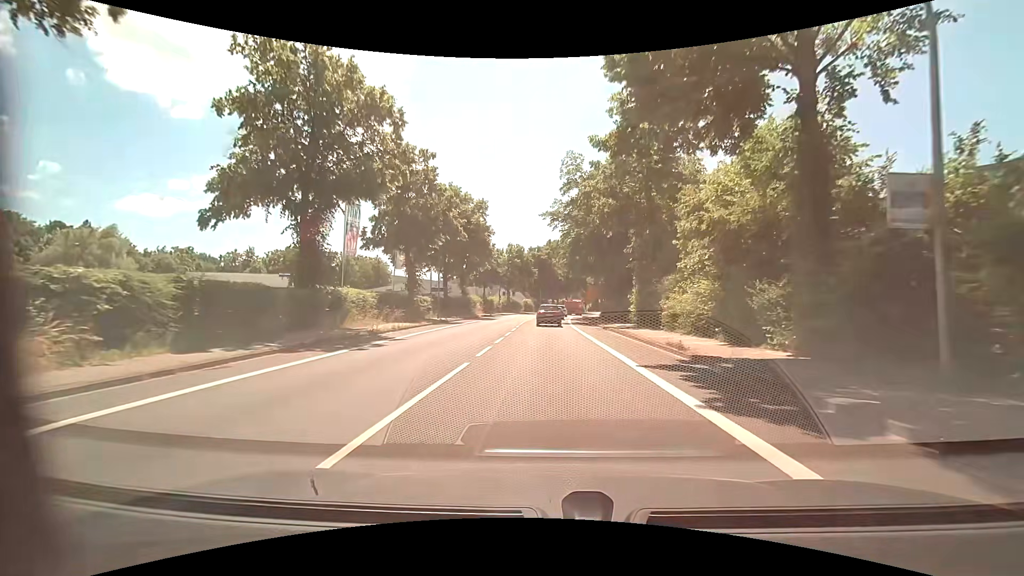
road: primary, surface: asphalt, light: Day
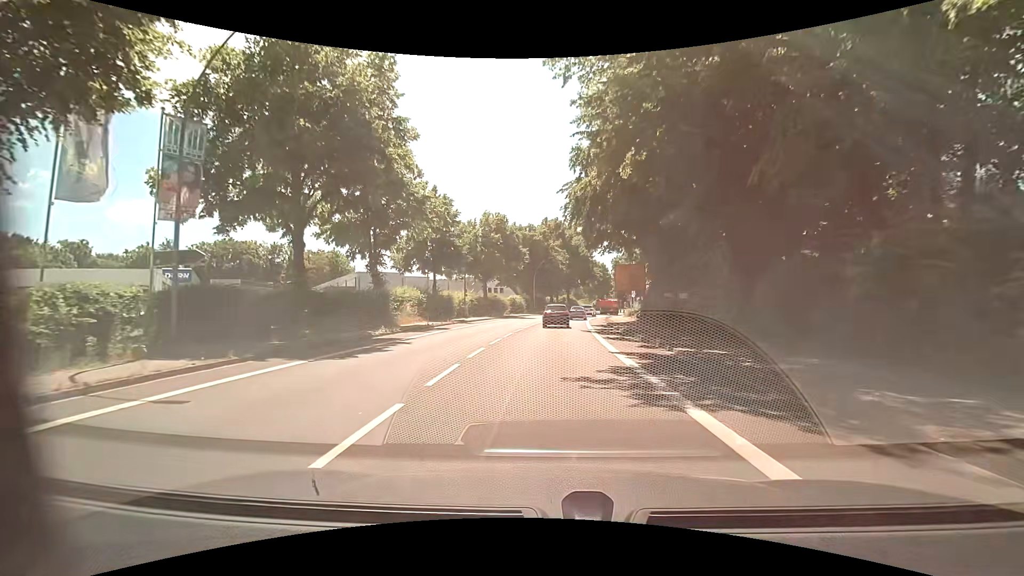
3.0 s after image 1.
(+0.2, +31.7) m; +1°
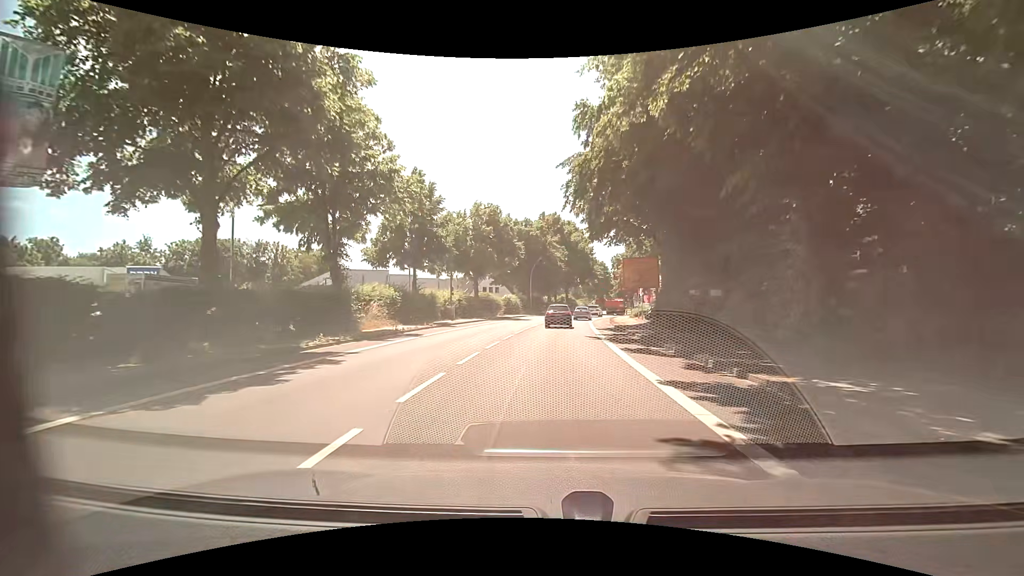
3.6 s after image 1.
(0.0, +5.9) m; +1°
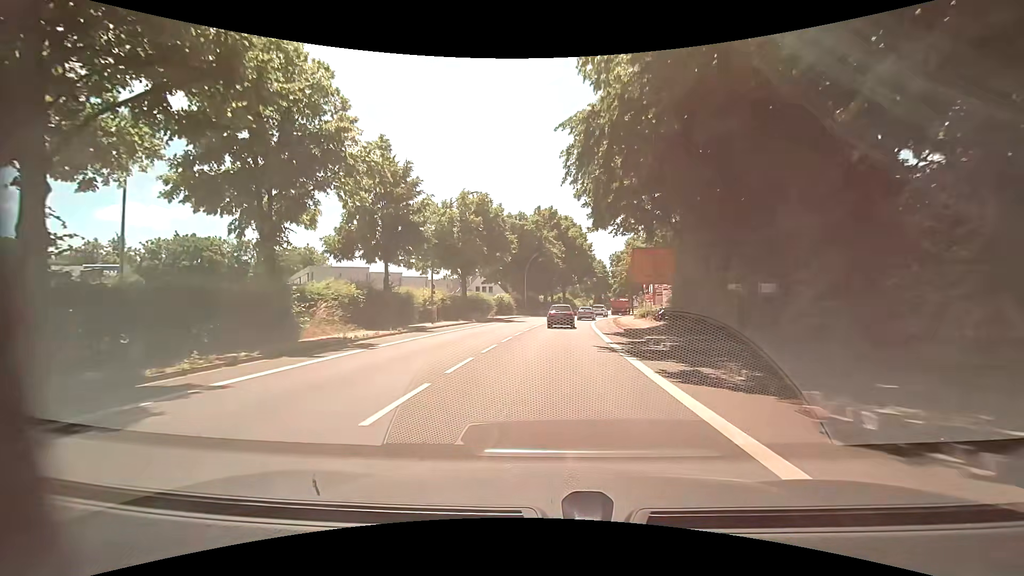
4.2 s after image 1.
(0.0, +5.8) m; 0°
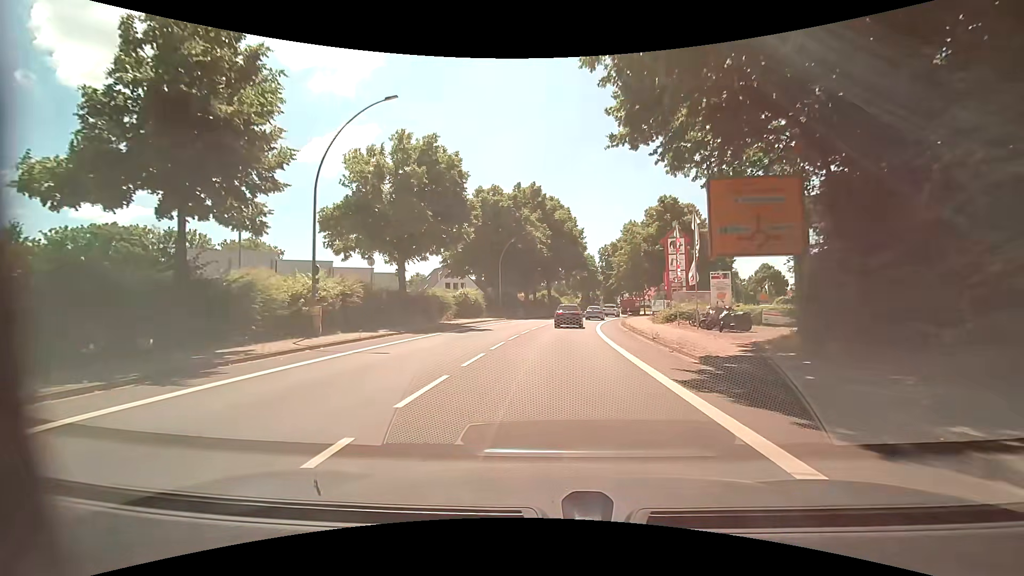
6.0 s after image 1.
(+0.3, +16.8) m; +2°
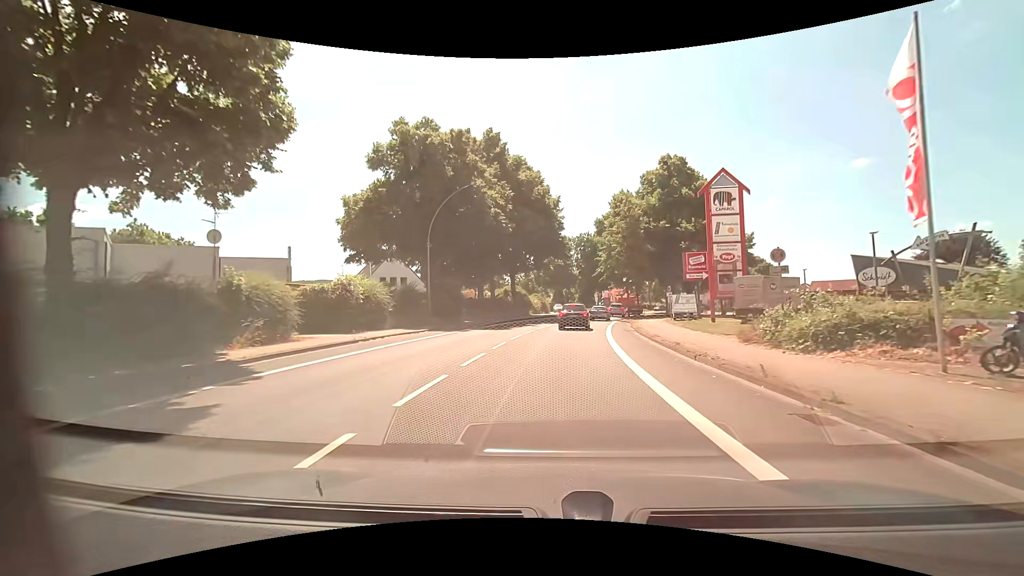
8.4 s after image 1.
(+1.0, +22.1) m; +4°
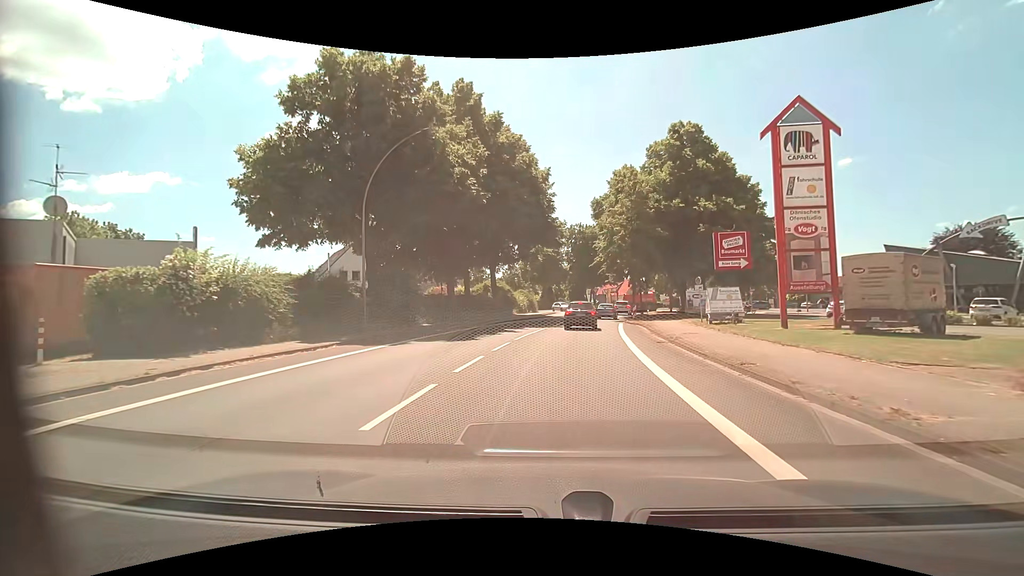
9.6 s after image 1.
(+0.1, +10.2) m; +2°
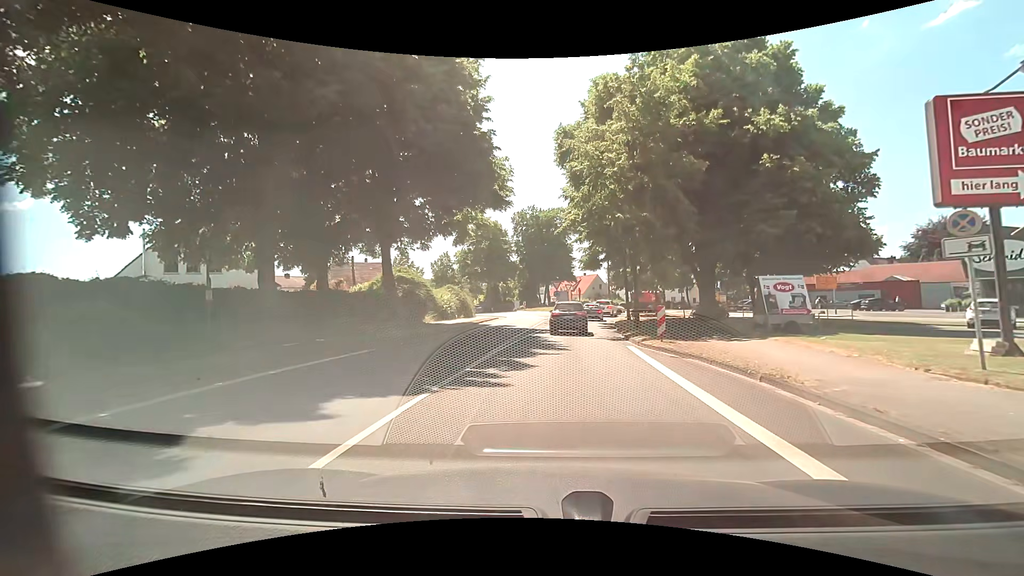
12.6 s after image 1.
(+0.8, +20.8) m; +5°
